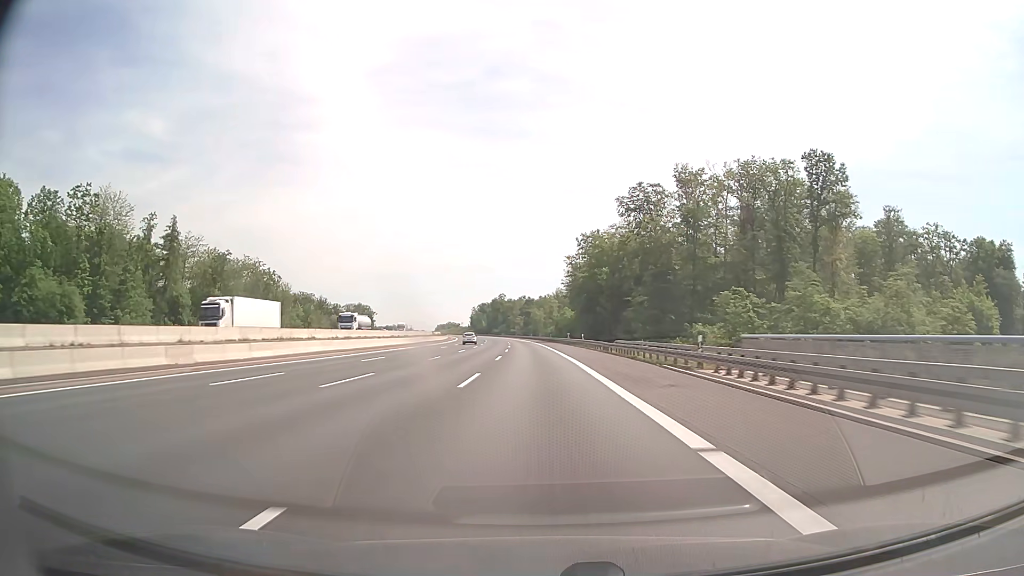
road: motorway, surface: asphalt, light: Day
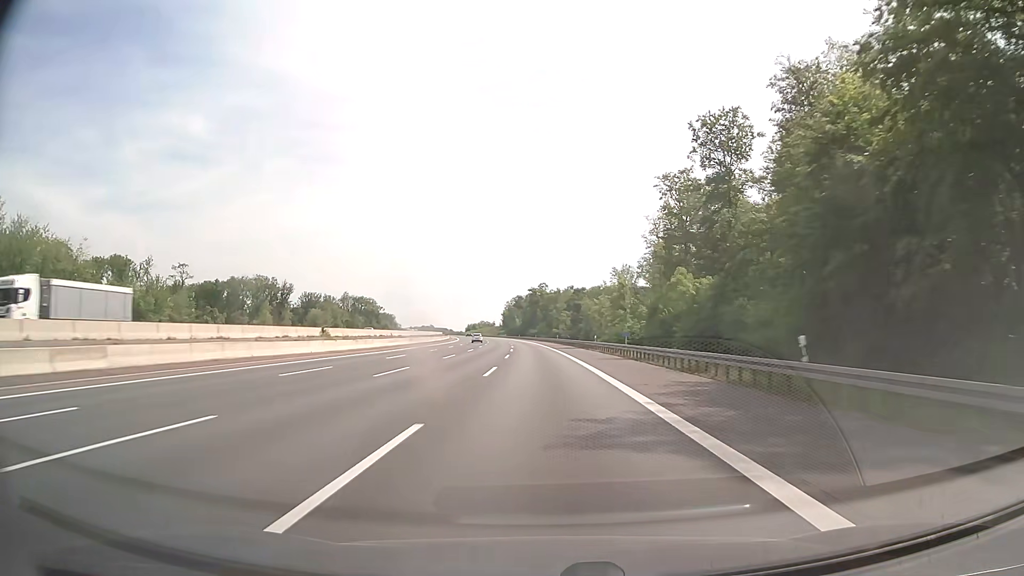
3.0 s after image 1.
(-3.4, +103.2) m; -4°
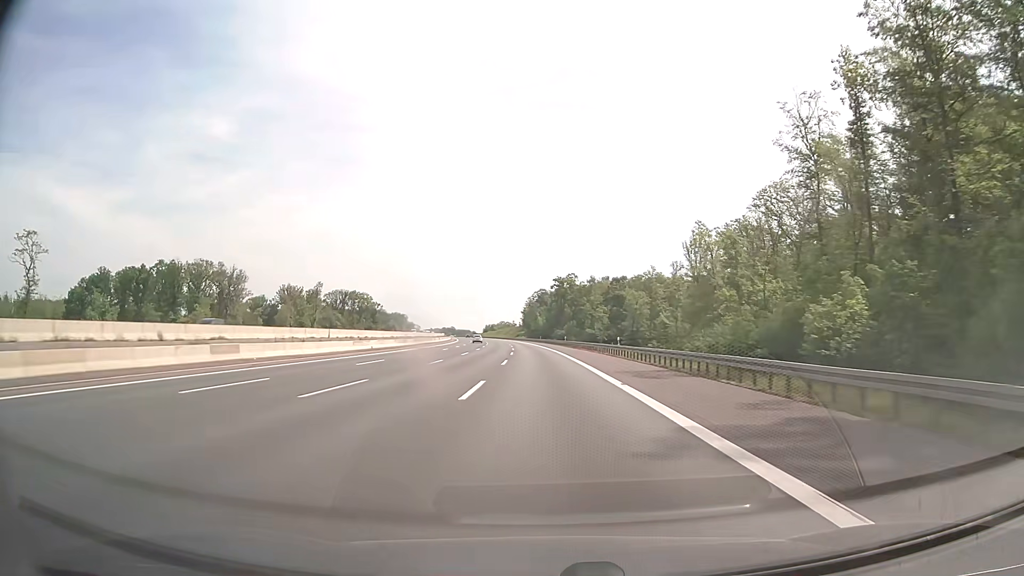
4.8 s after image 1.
(-1.2, +62.0) m; -2°
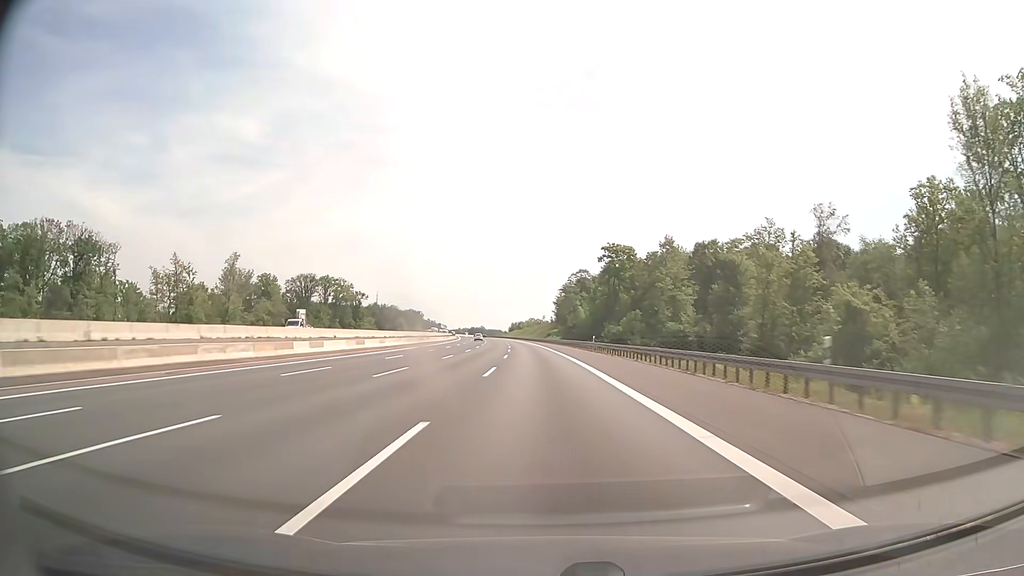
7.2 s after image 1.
(-2.0, +82.6) m; -3°
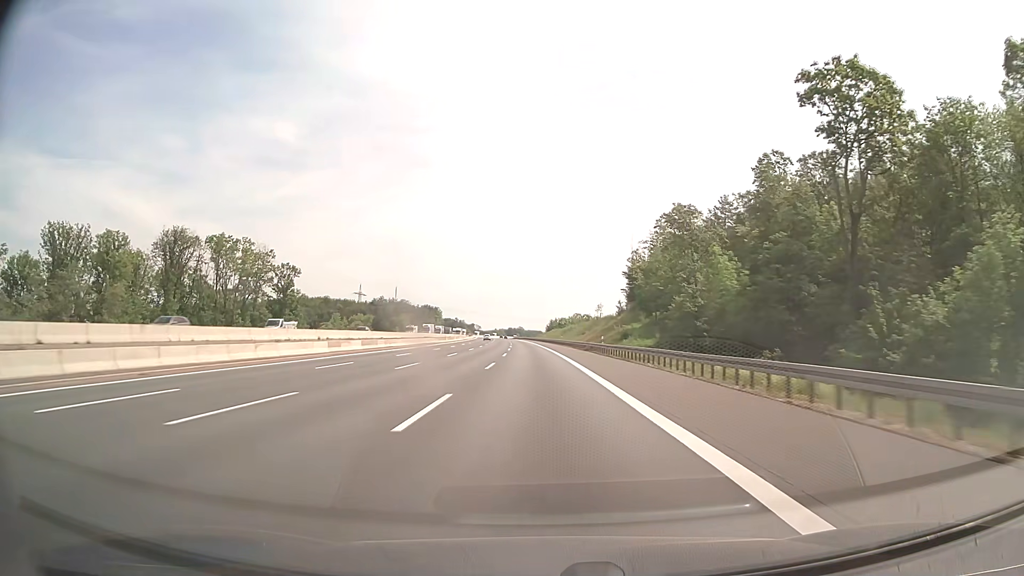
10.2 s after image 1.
(-3.5, +103.3) m; -4°
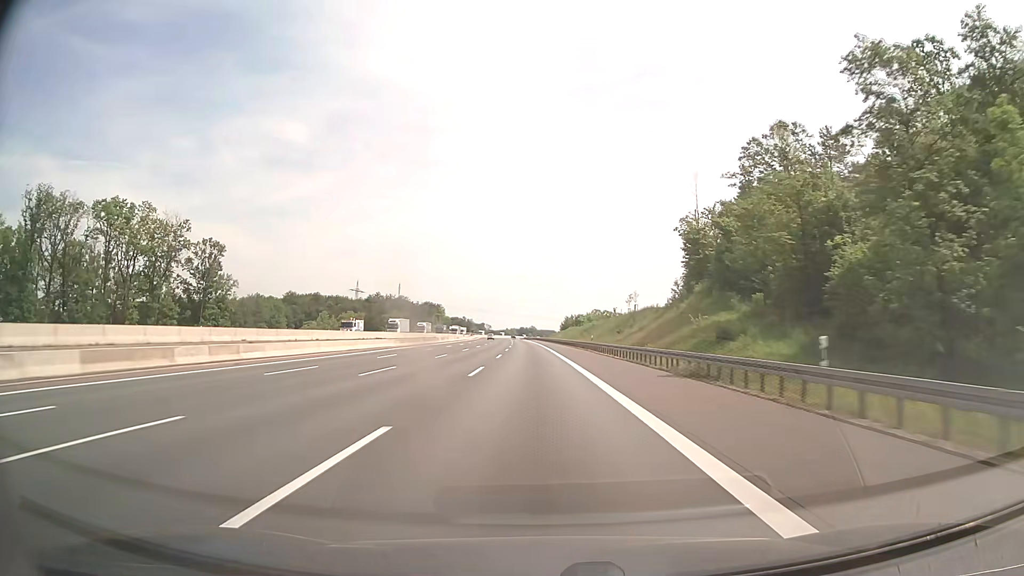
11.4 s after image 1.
(-0.4, +41.3) m; -1°
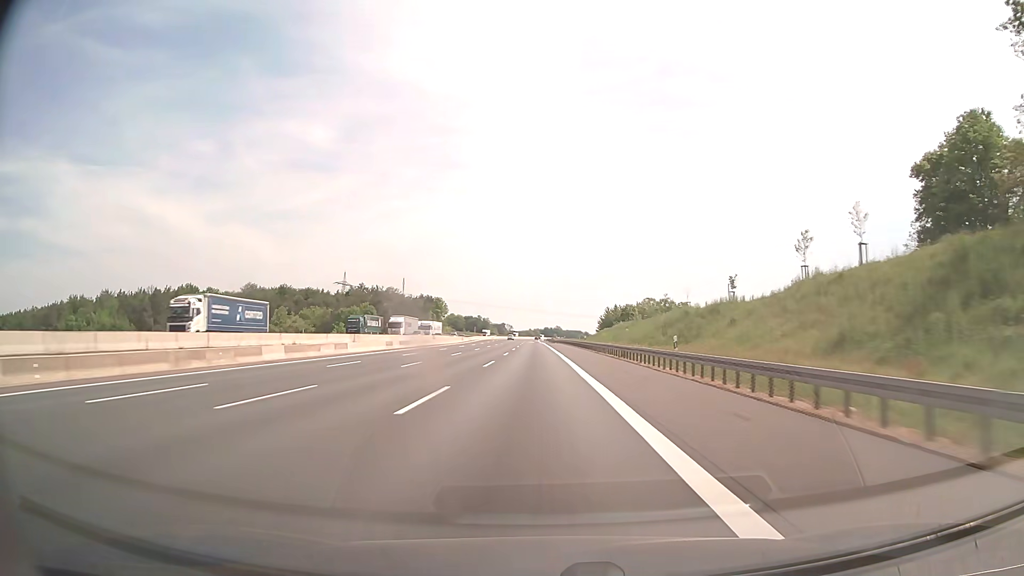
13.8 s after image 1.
(-1.4, +82.6) m; -2°
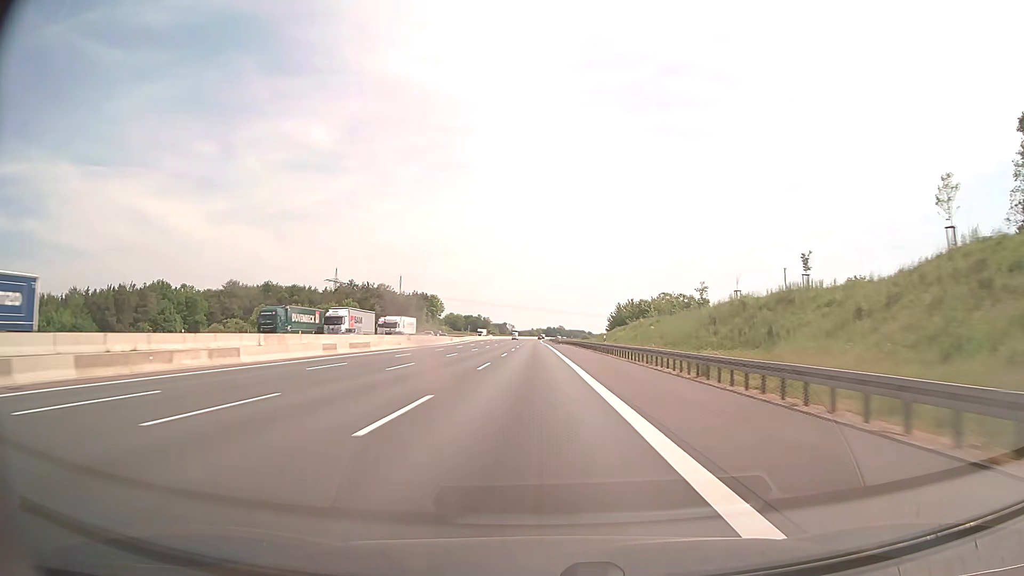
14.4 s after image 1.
(0.0, +20.6) m; 0°
(0, +10) (0, +20) (0, +30) (0, +40) (0, +50) (0, +60) (-1, +70) (-1, +80) (-1, +90) (-1, +100) m
